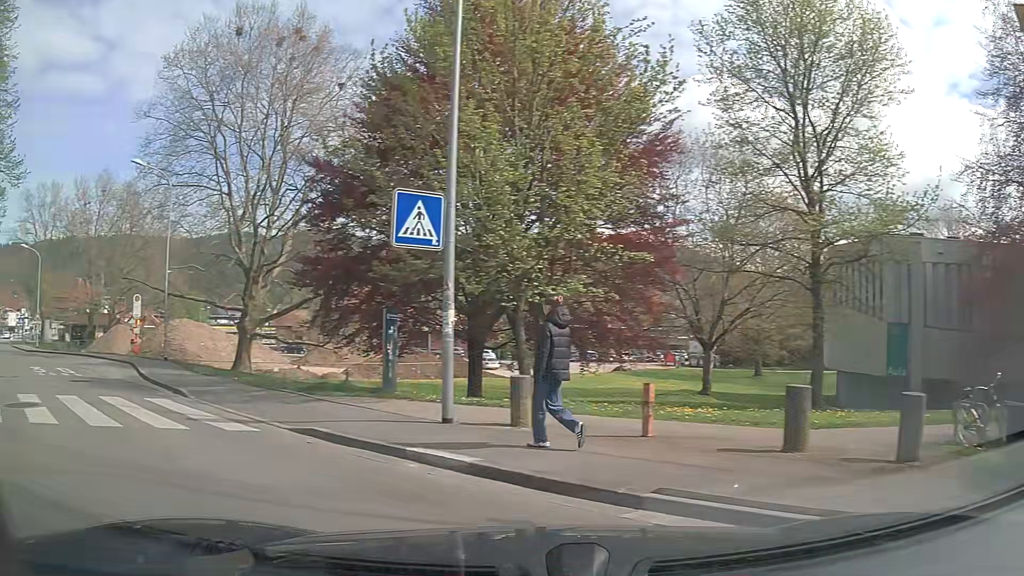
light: Day
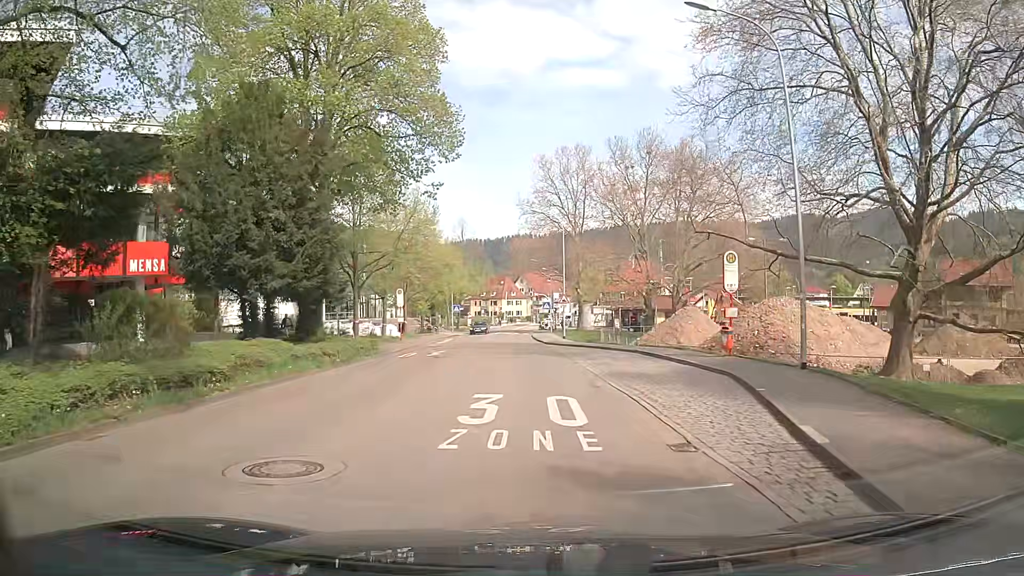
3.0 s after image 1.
(-8.5, +13.6) m; -49°
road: unclassified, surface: asphalt
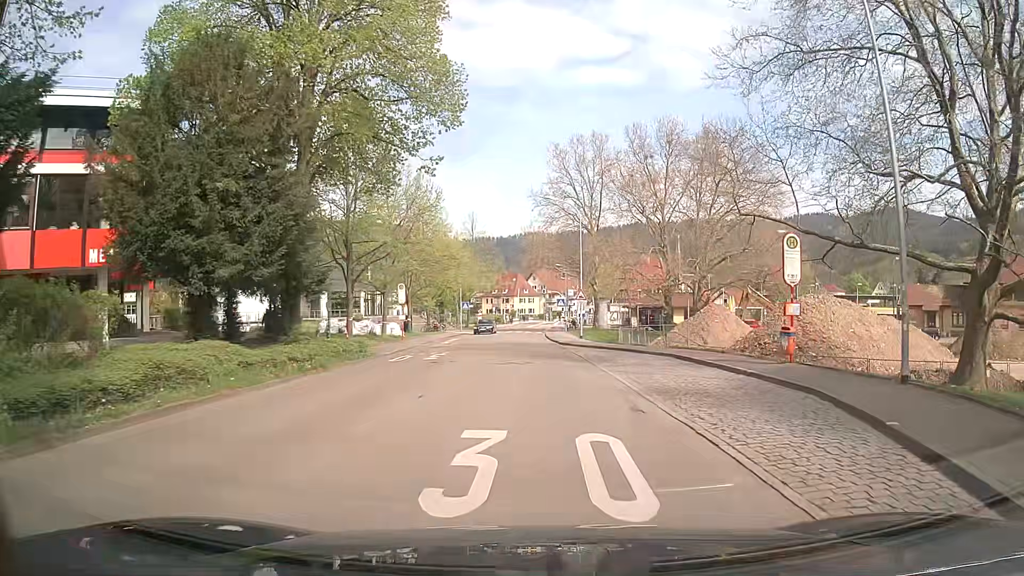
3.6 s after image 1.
(+0.1, +4.3) m; 0°
